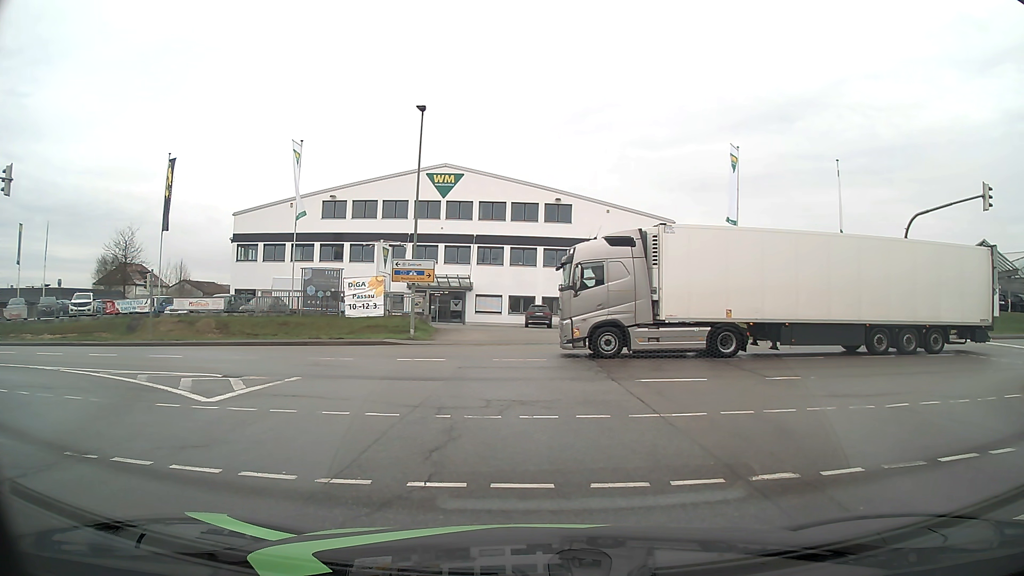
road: secondary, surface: asphalt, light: Day
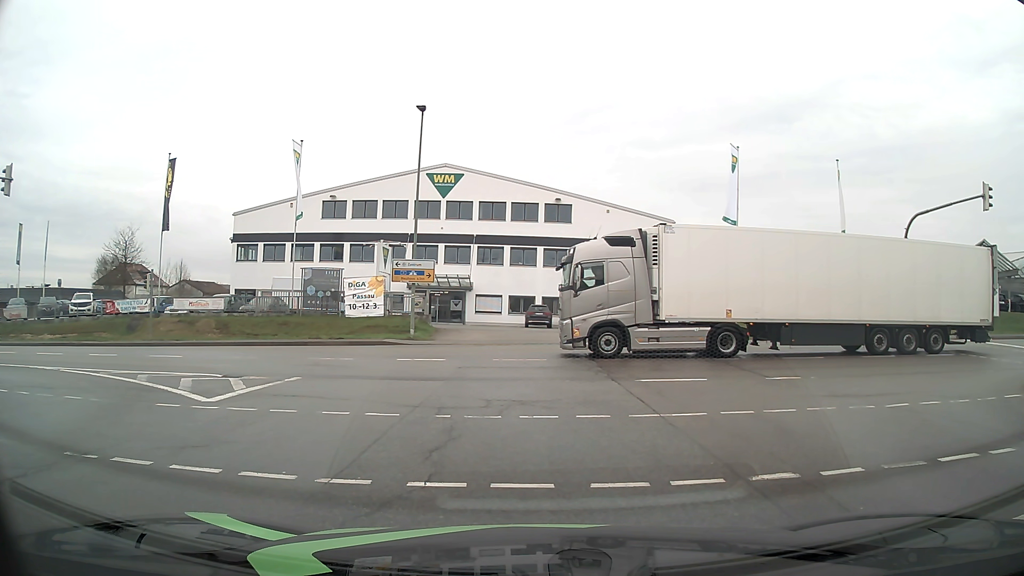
(0.0, 0.0) m; 0°
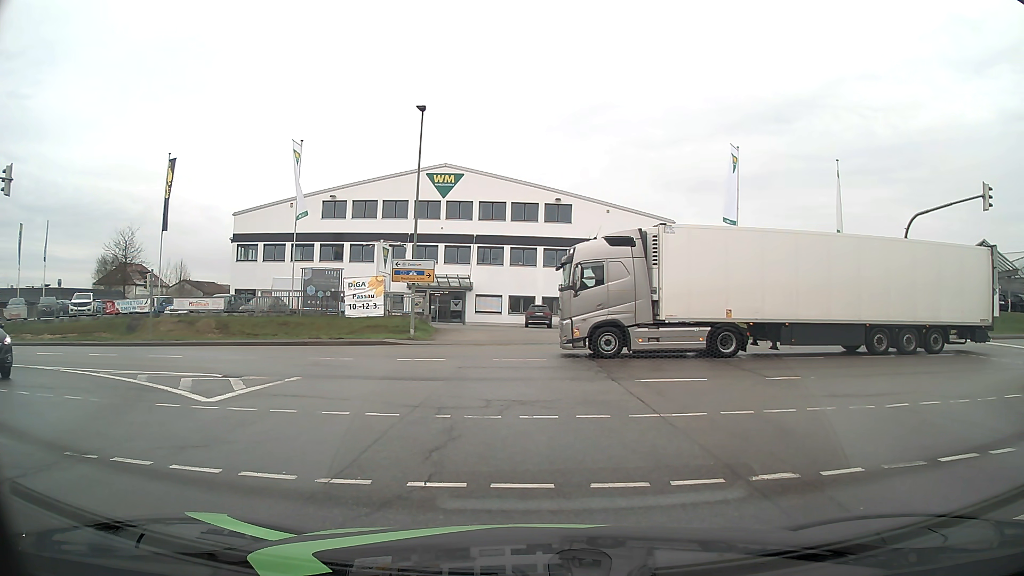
(0.0, 0.0) m; 0°
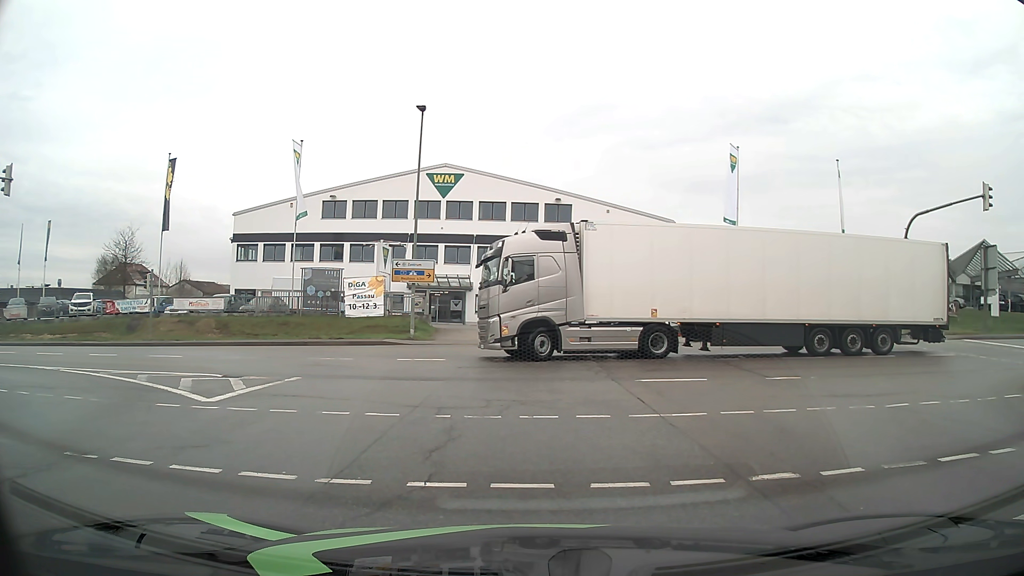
(0.0, 0.0) m; 0°
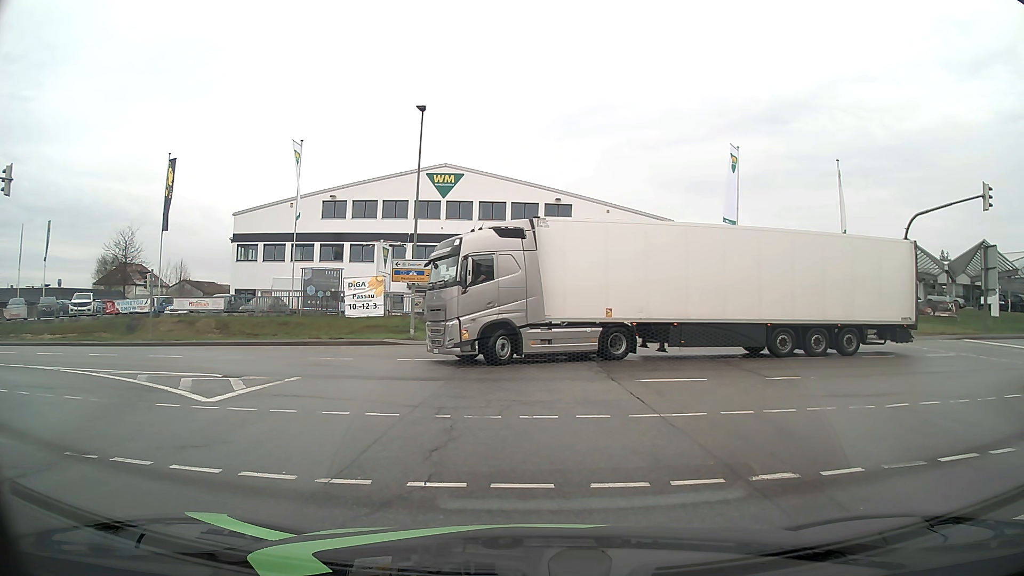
(0.0, 0.0) m; 0°
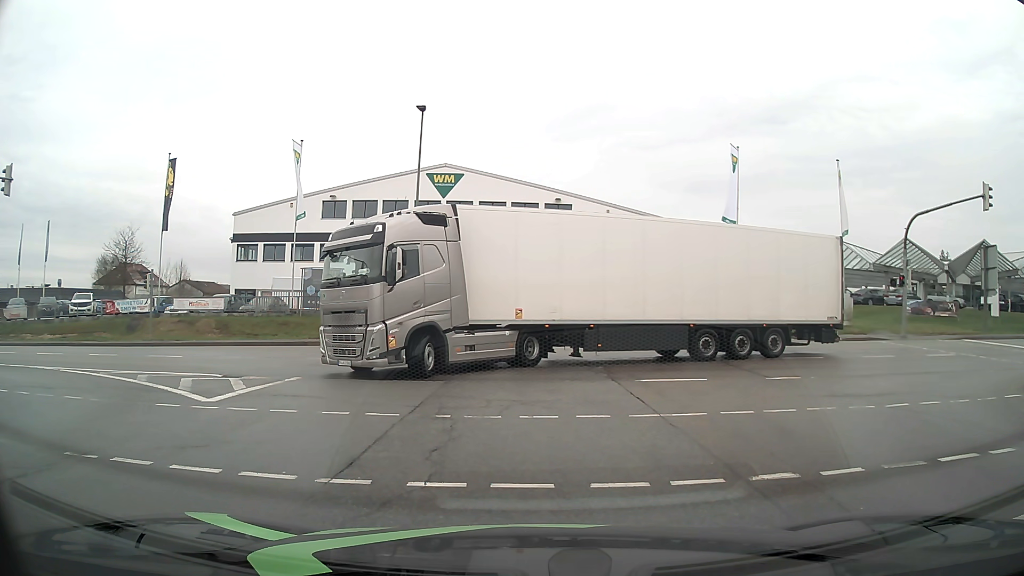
(0.0, 0.0) m; 0°
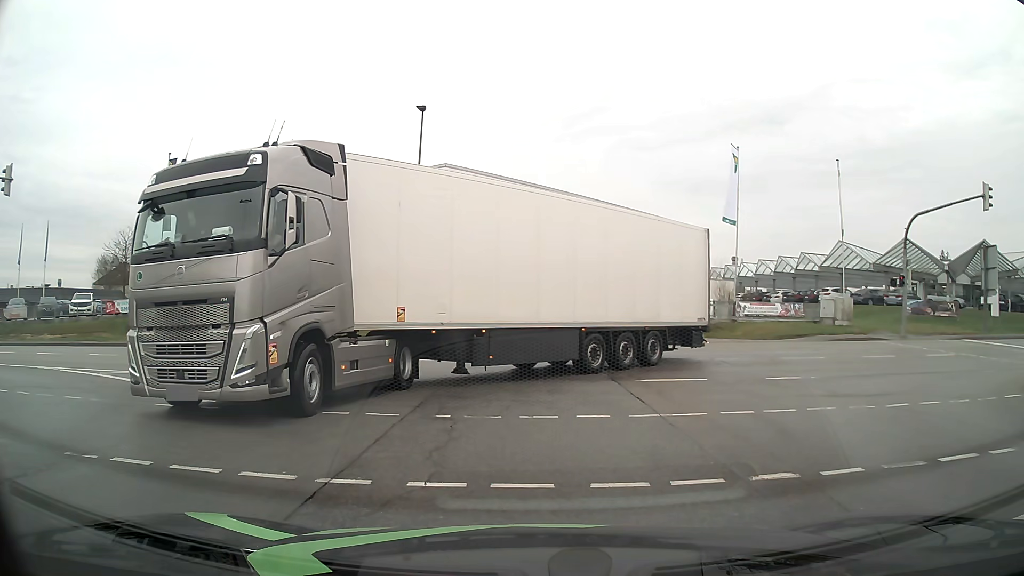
(0.0, 0.0) m; 0°
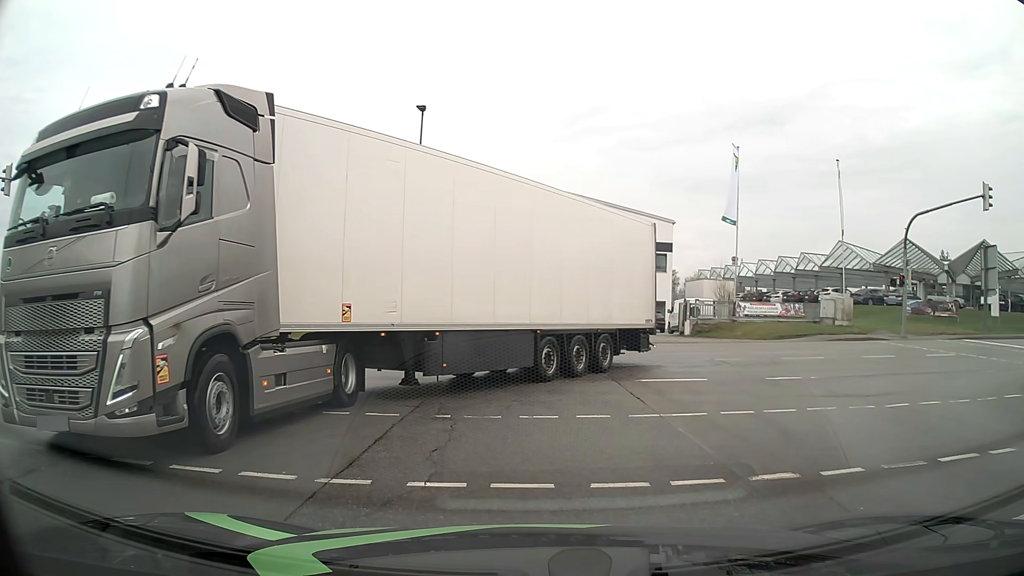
(0.0, 0.0) m; 0°
(-1, +10) (-5, +19) (-14, +23) (-24, +25) (-34, +25) (-44, +24) (-54, +24) (-64, +24) (-74, +24) (-84, +23) m
